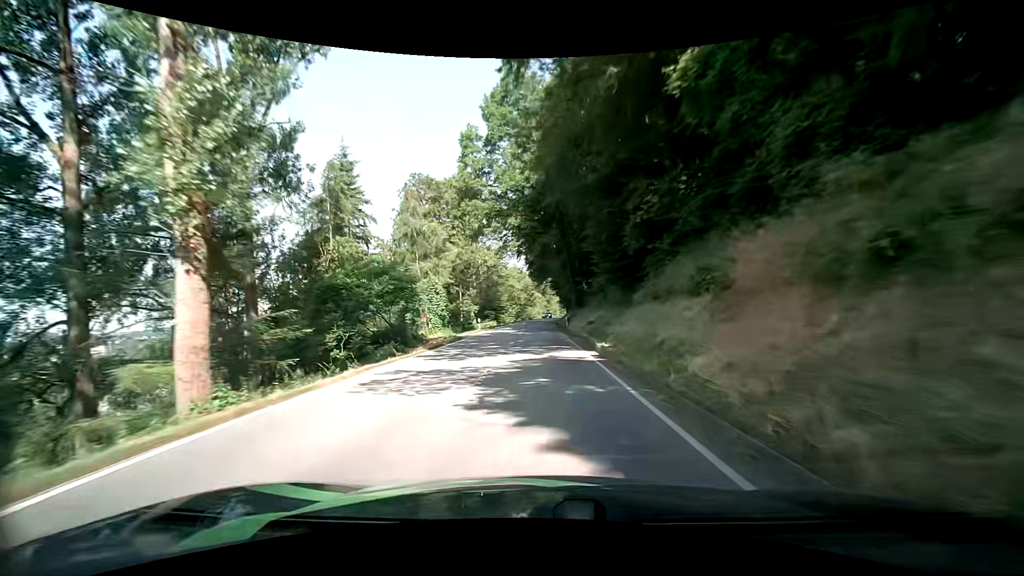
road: secondary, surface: asphalt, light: Day
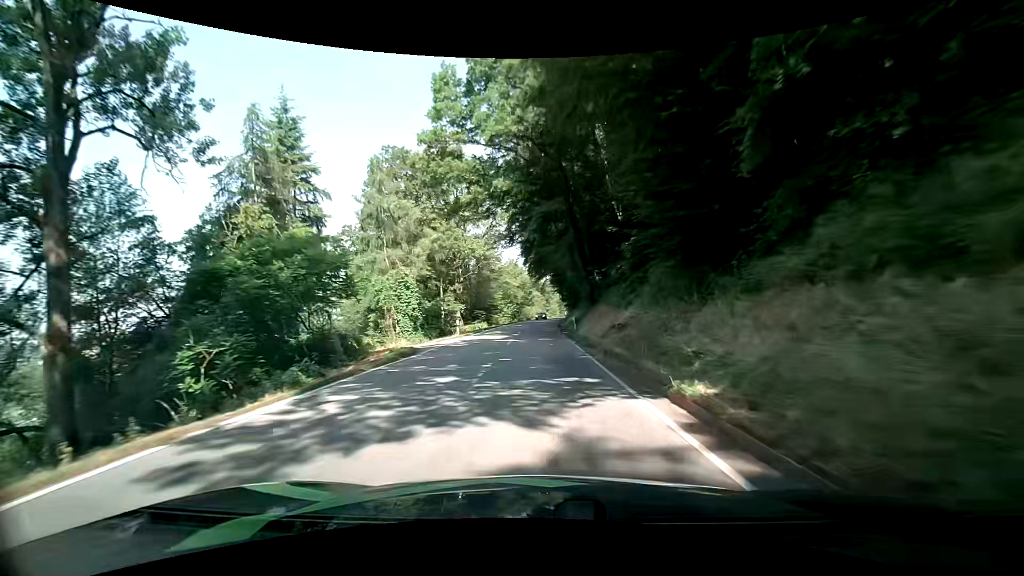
(0.0, +10.9) m; 0°
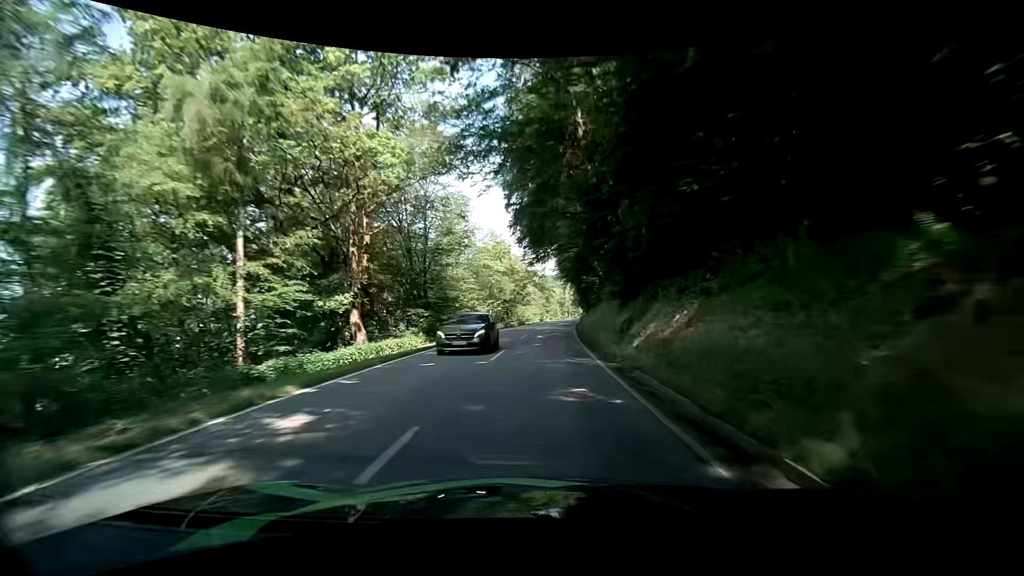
(+0.2, +32.6) m; +1°
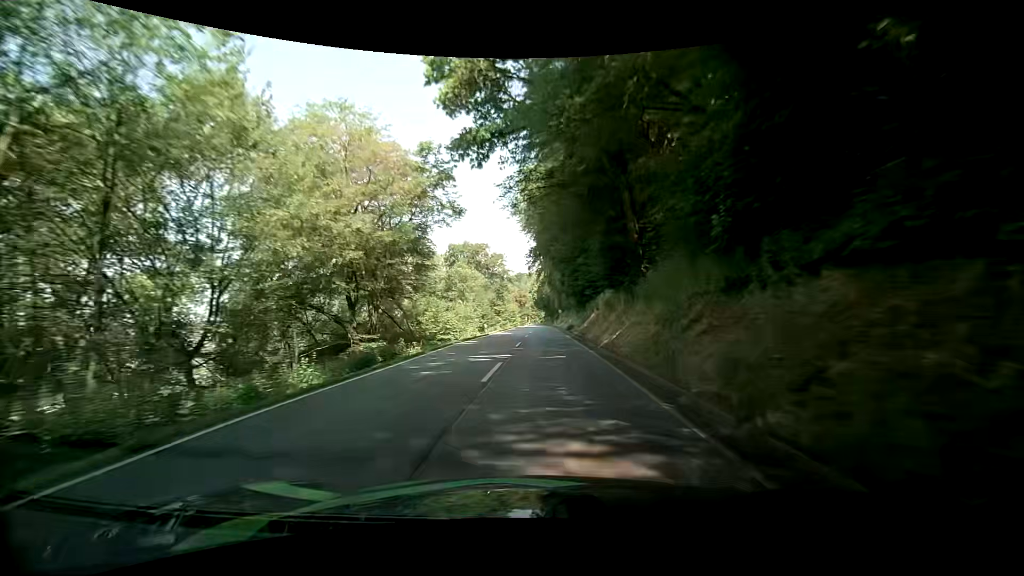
(+1.3, +53.9) m; +4°
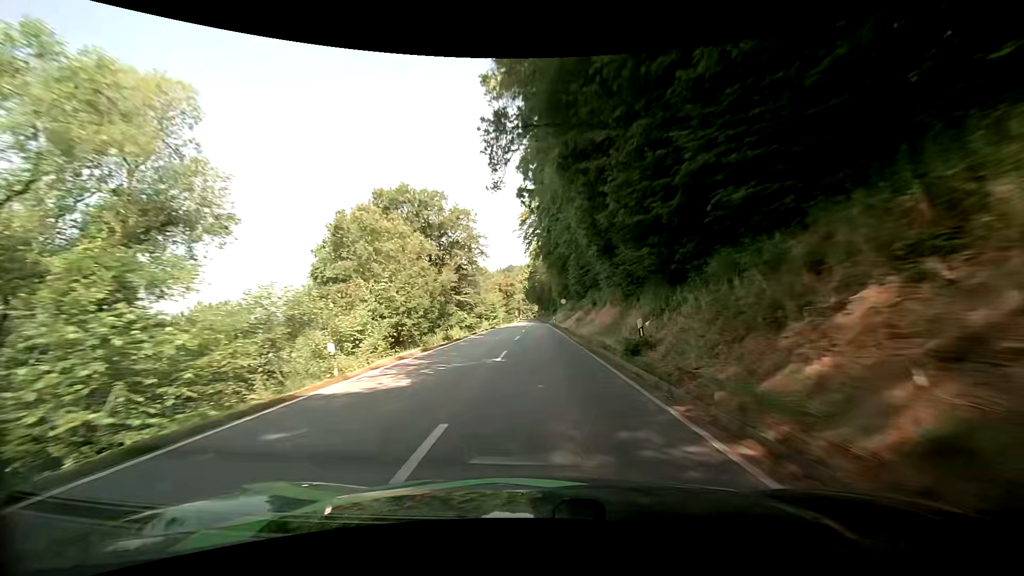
(+0.4, +32.1) m; +1°
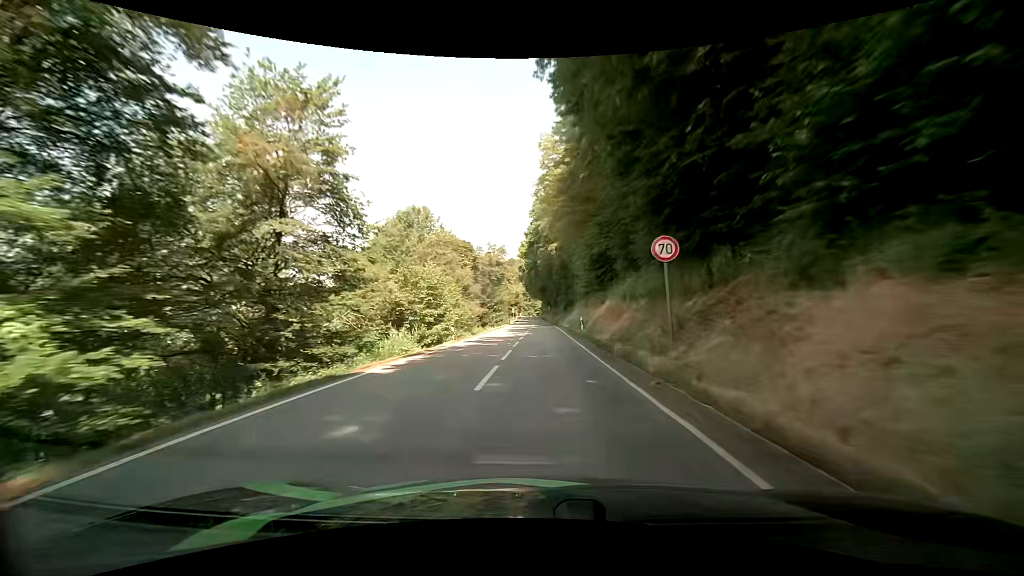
(-0.1, +42.9) m; 0°
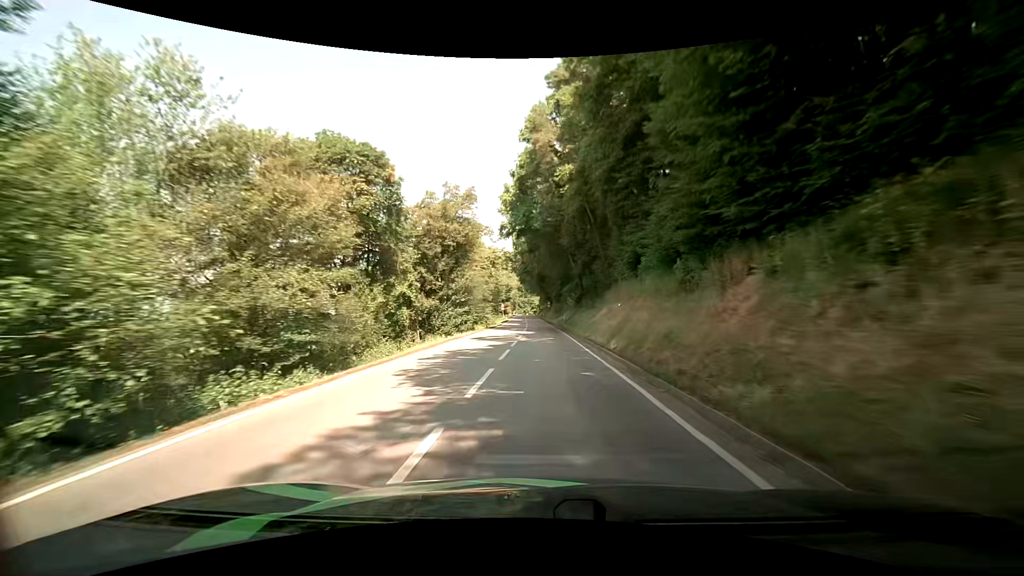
(-0.2, +31.3) m; 0°
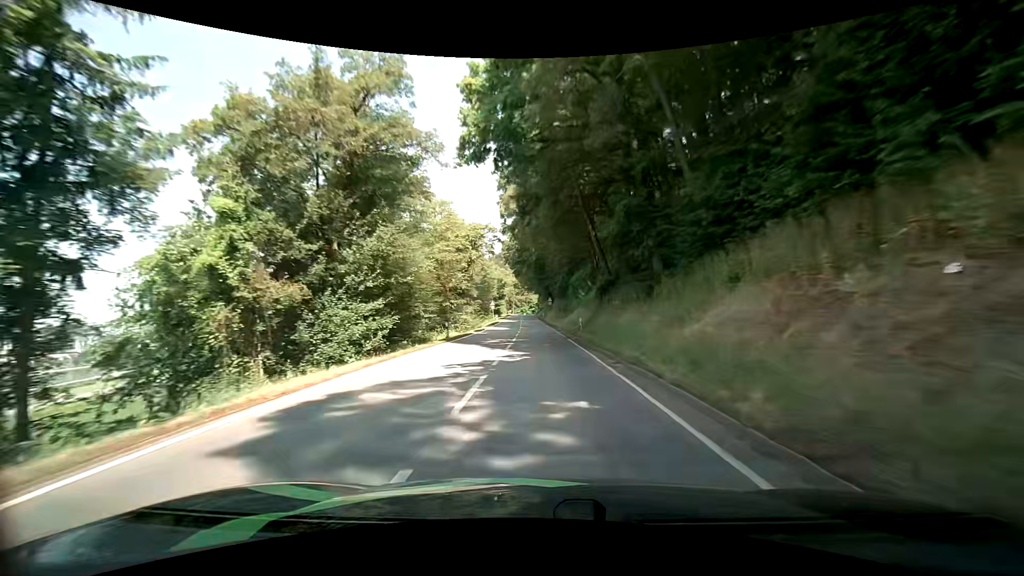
(-0.1, +20.2) m; 0°
(0, +10) (0, +20) (0, +30) (-1, +40) (-1, +50) (-1, +60) (-2, +70) (-2, +80) (-3, +90) (-3, +100) m
